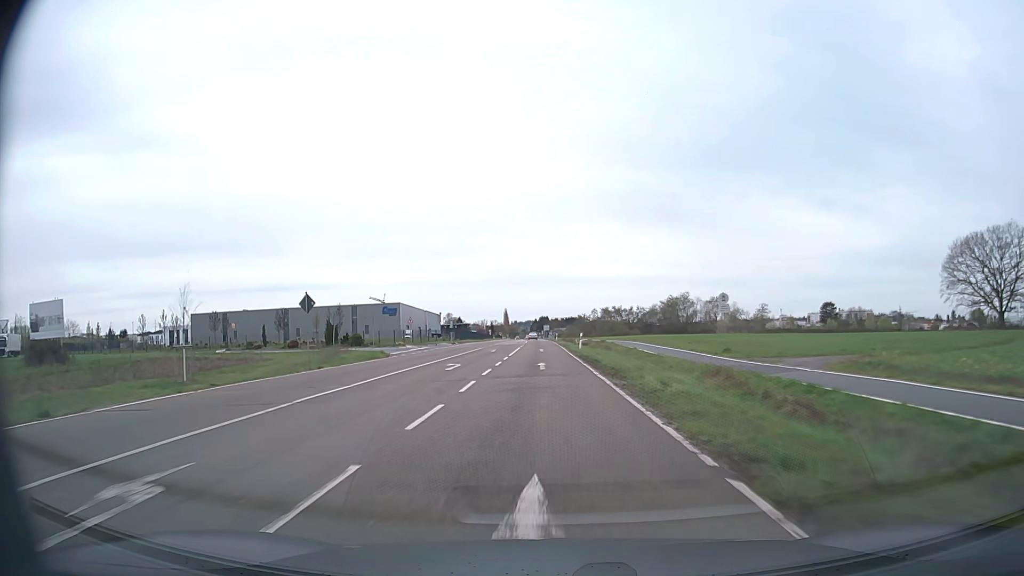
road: secondary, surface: asphalt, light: Day
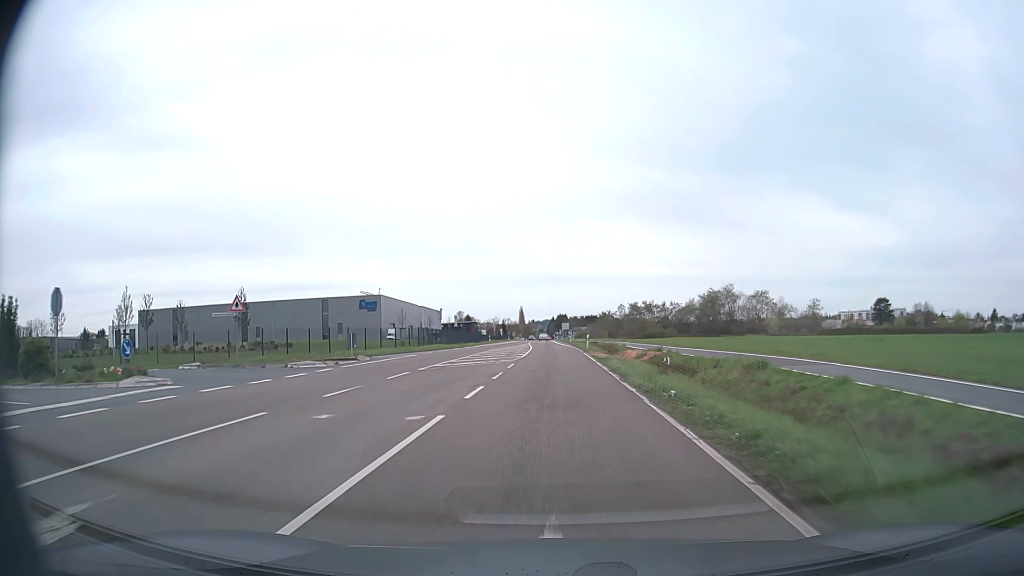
(-0.8, +44.9) m; -1°
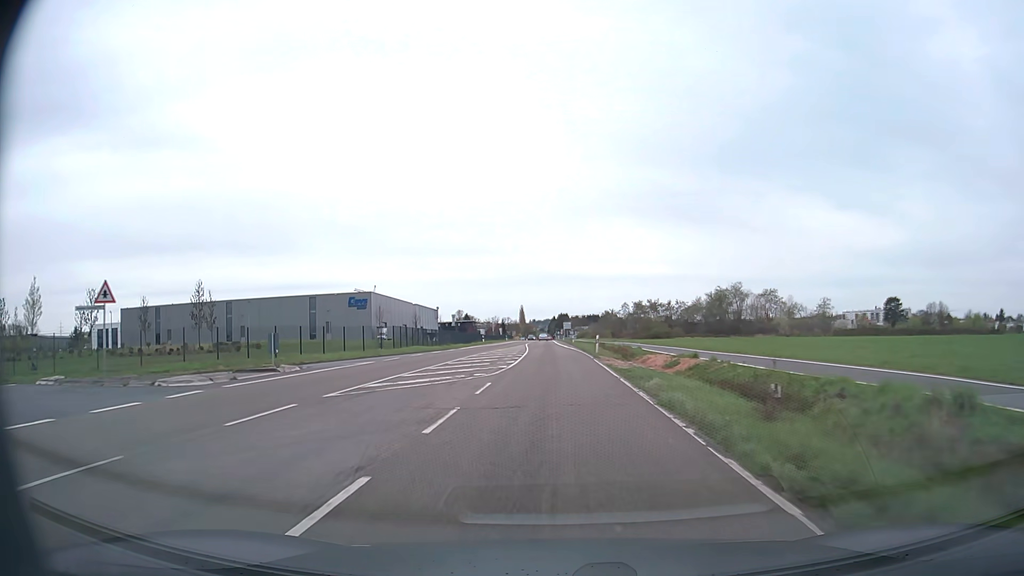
(0.0, +10.2) m; 0°
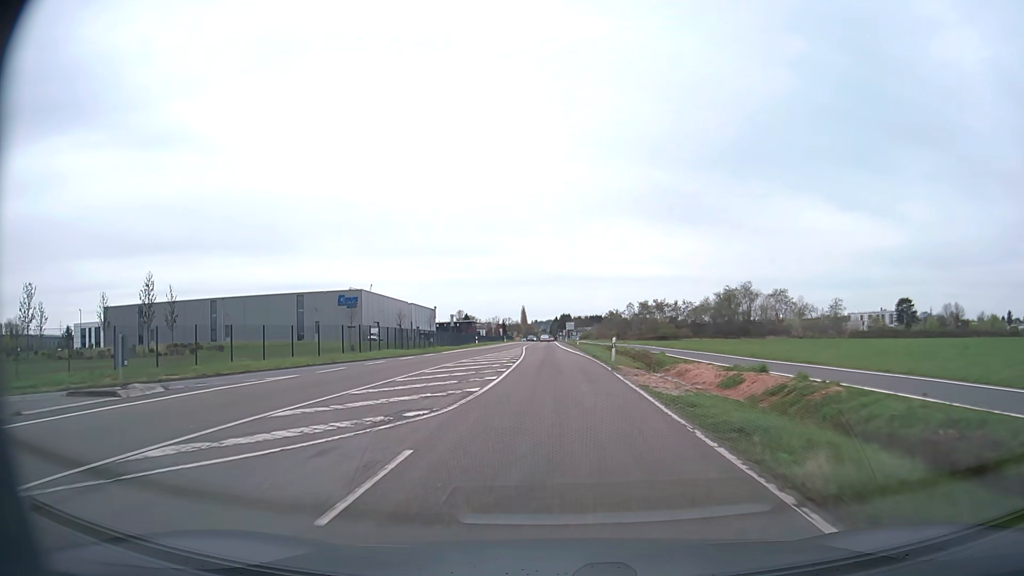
(0.0, +9.8) m; 0°
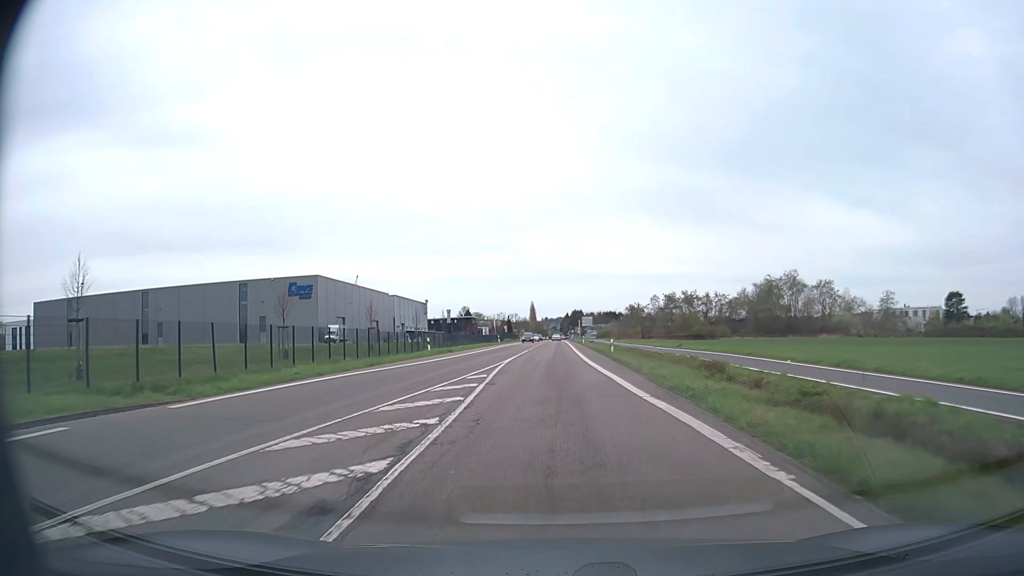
(-0.3, +35.5) m; -1°
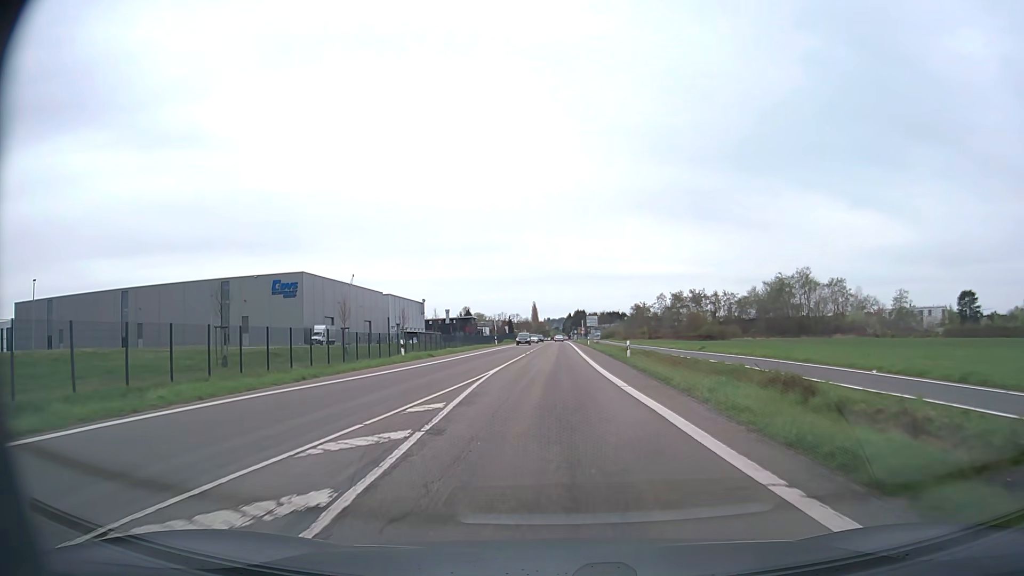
(0.0, +8.3) m; 0°
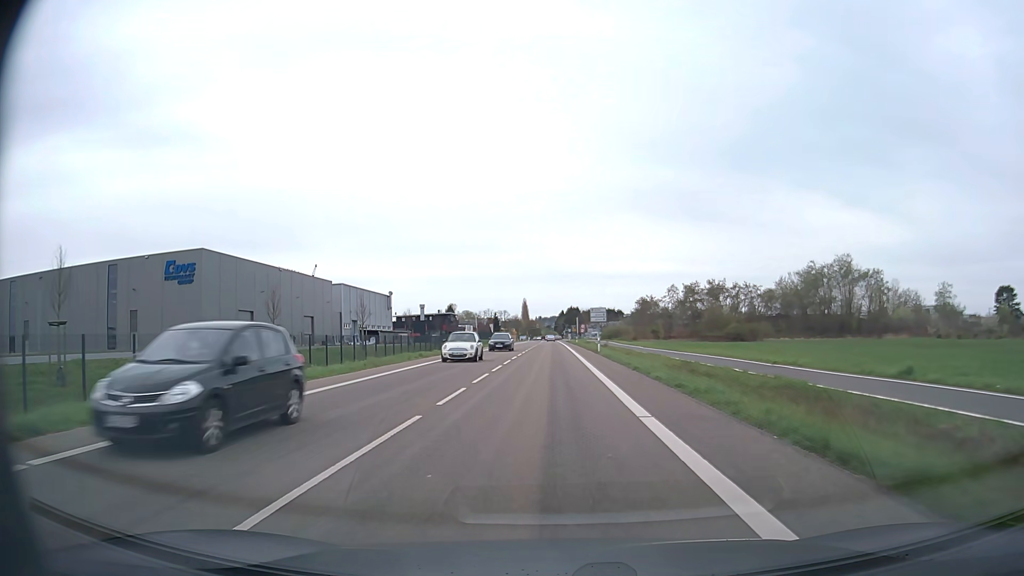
(+0.1, +32.3) m; +1°
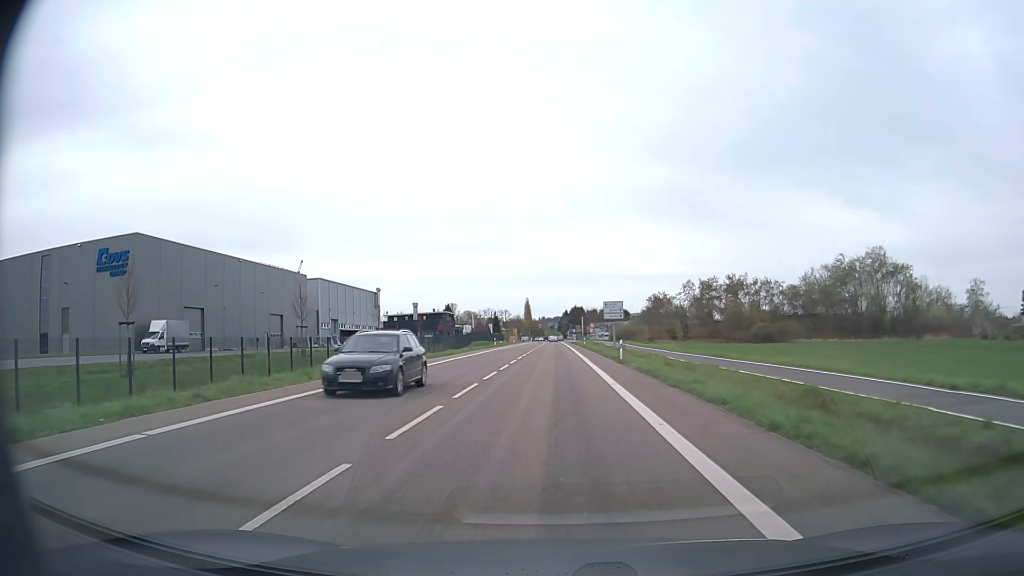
(0.0, +15.5) m; 0°
(0, +10) (0, +20) (0, +30) (0, +40) (0, +50) (0, +60) (0, +70) (0, +80) (0, +90) (0, +100) m
